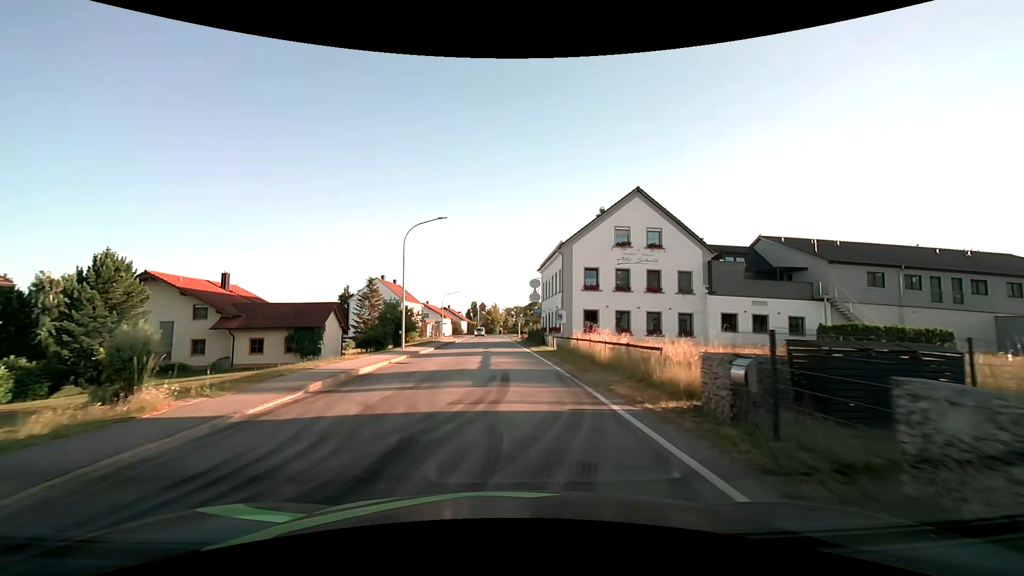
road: secondary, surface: asphalt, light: Day
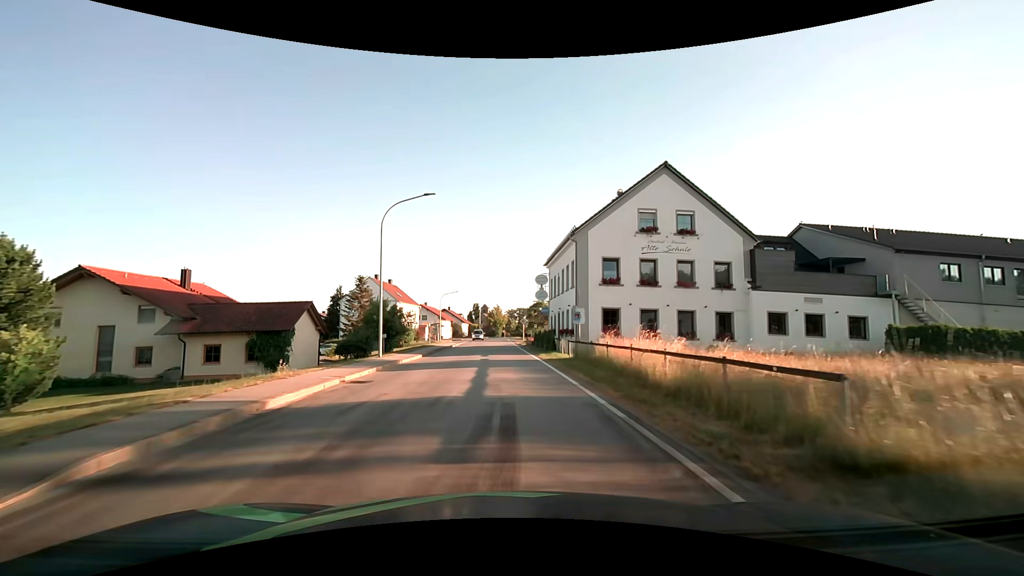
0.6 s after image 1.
(0.0, +6.2) m; 0°
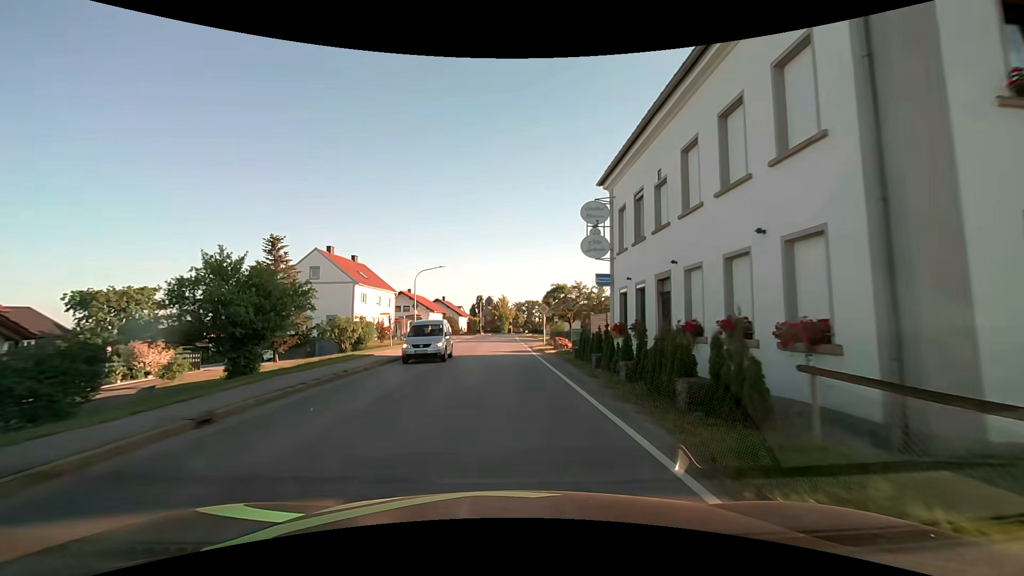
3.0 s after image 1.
(-0.2, +25.2) m; -1°
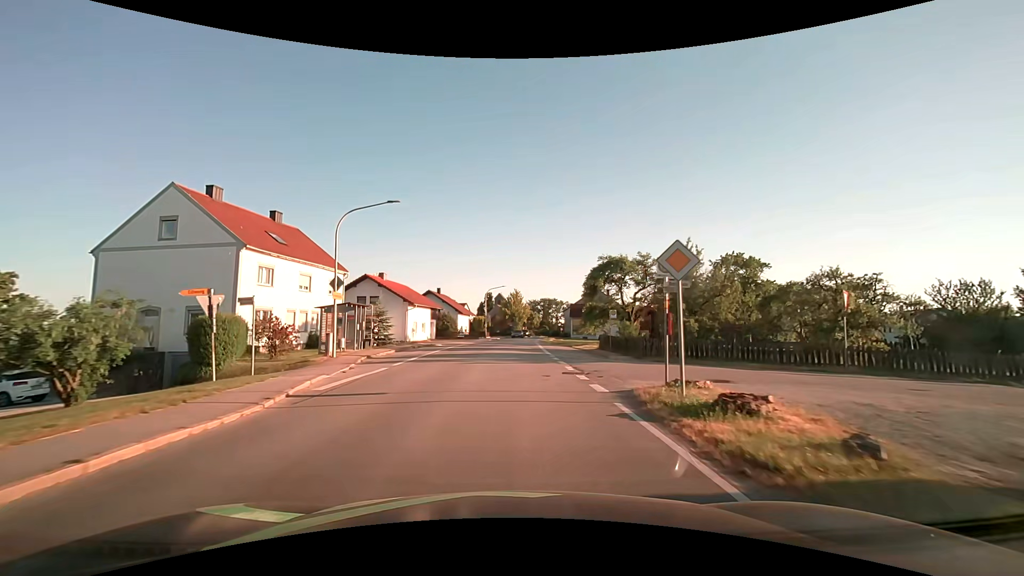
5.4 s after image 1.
(-0.4, +26.1) m; -1°
(0, +10) (0, +20) (+1, +30) (+1, +40) (+2, +50) (+2, +60) (+3, +70) (+3, +80) (+4, +90) (+5, +100) m
